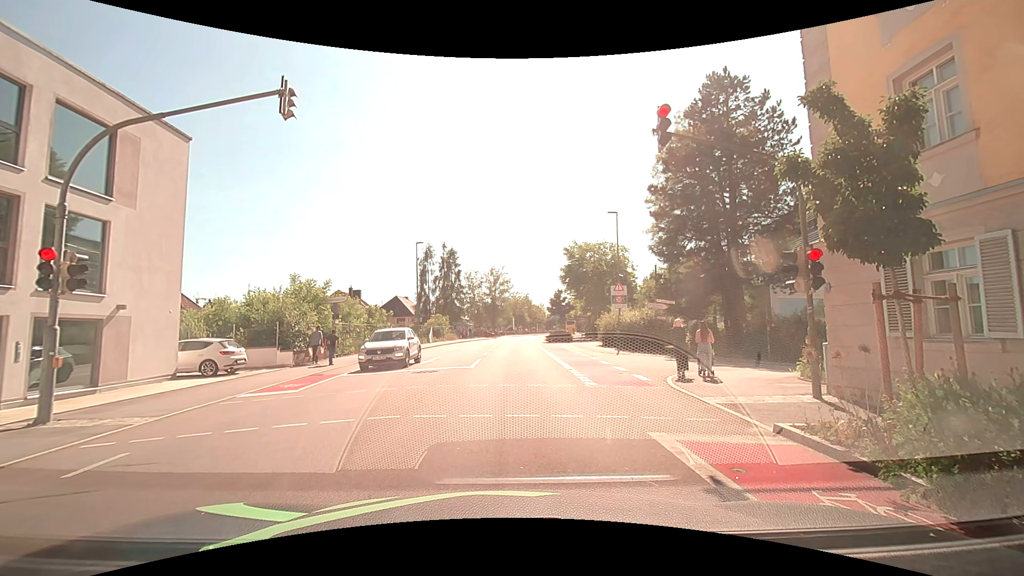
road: tertiary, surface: asphalt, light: Day
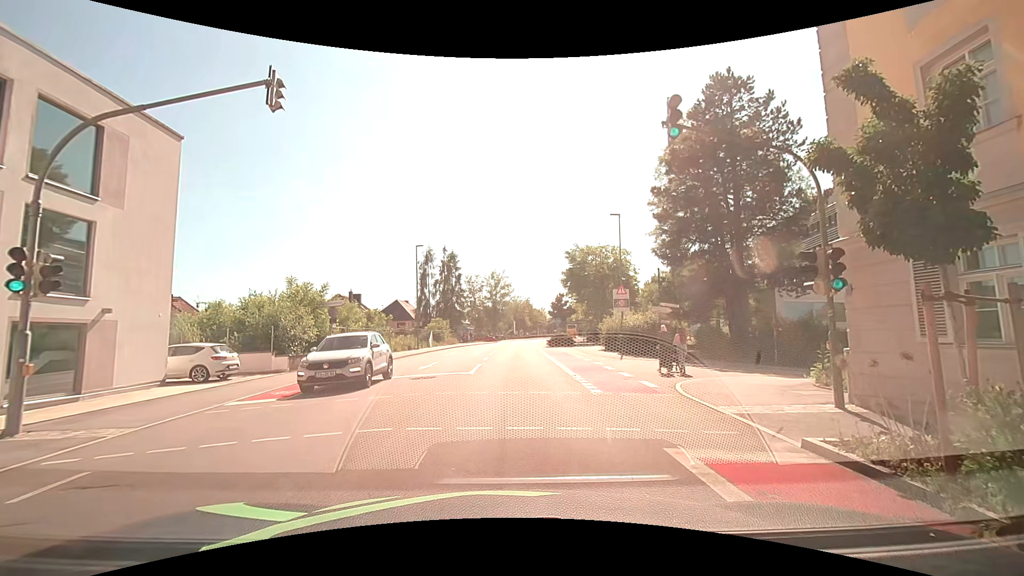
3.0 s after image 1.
(0.0, +0.7) m; +2°
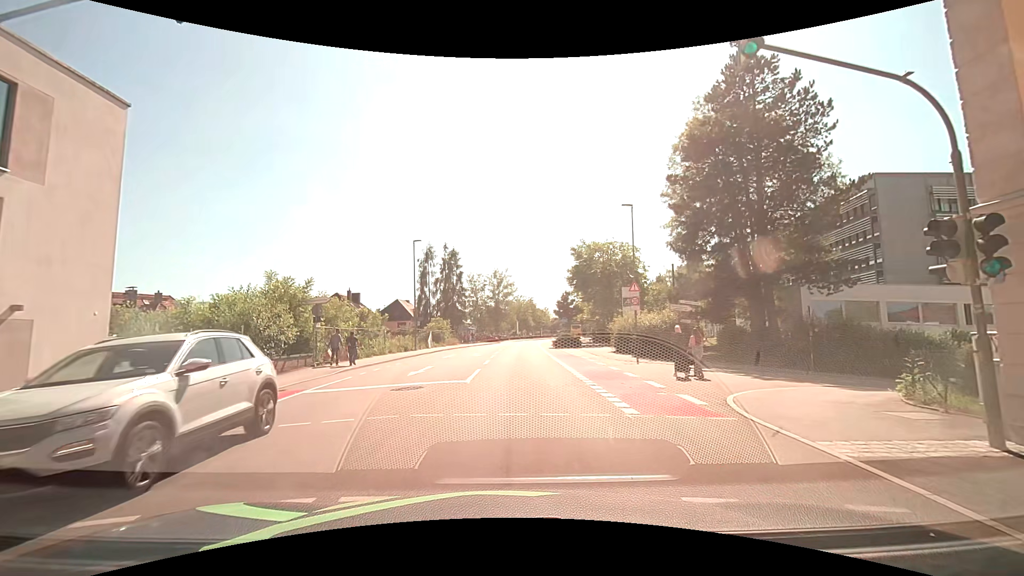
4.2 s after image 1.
(-0.2, +3.2) m; -3°
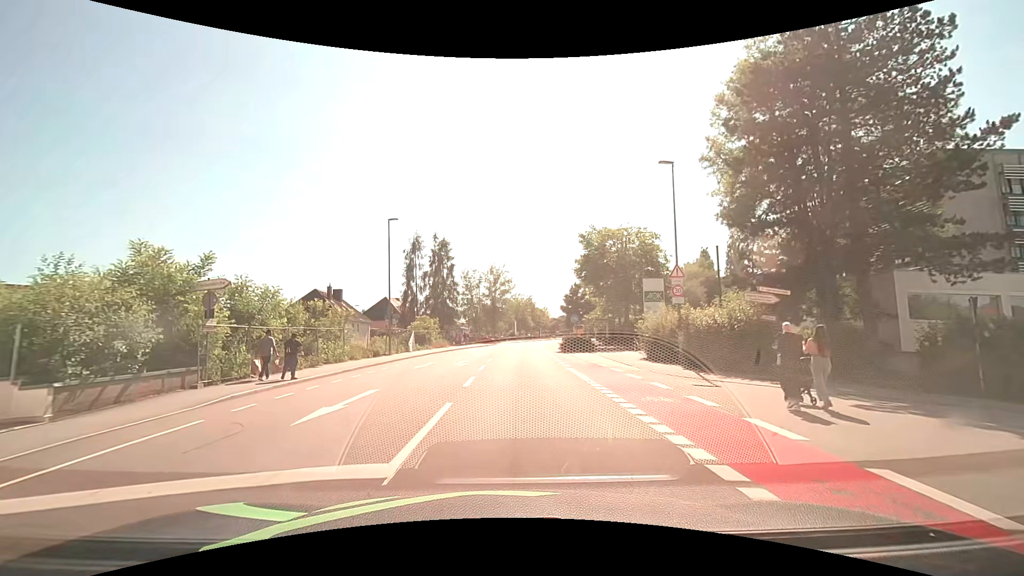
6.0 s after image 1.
(0.0, +9.5) m; 0°
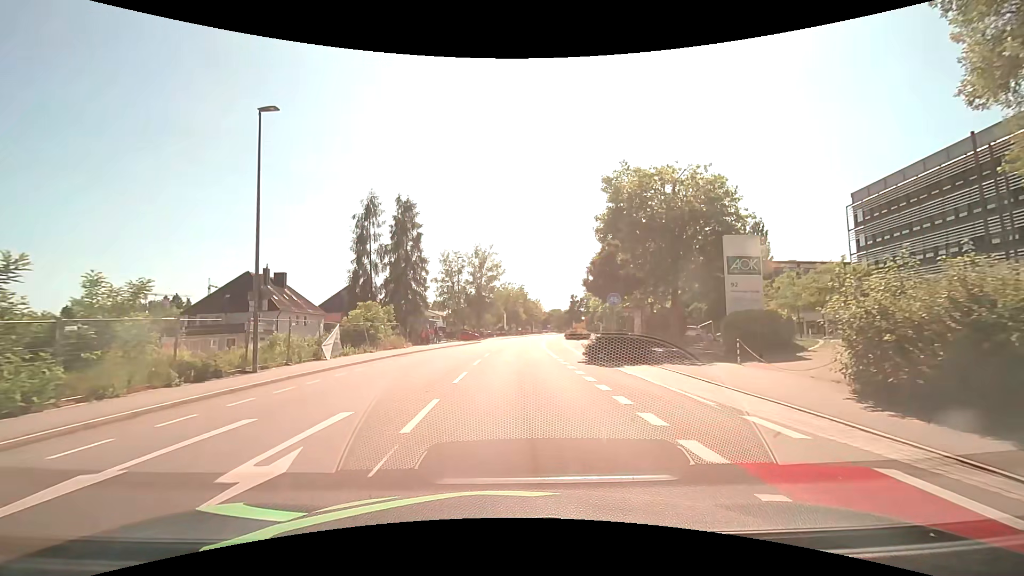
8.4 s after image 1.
(+0.4, +18.4) m; +2°
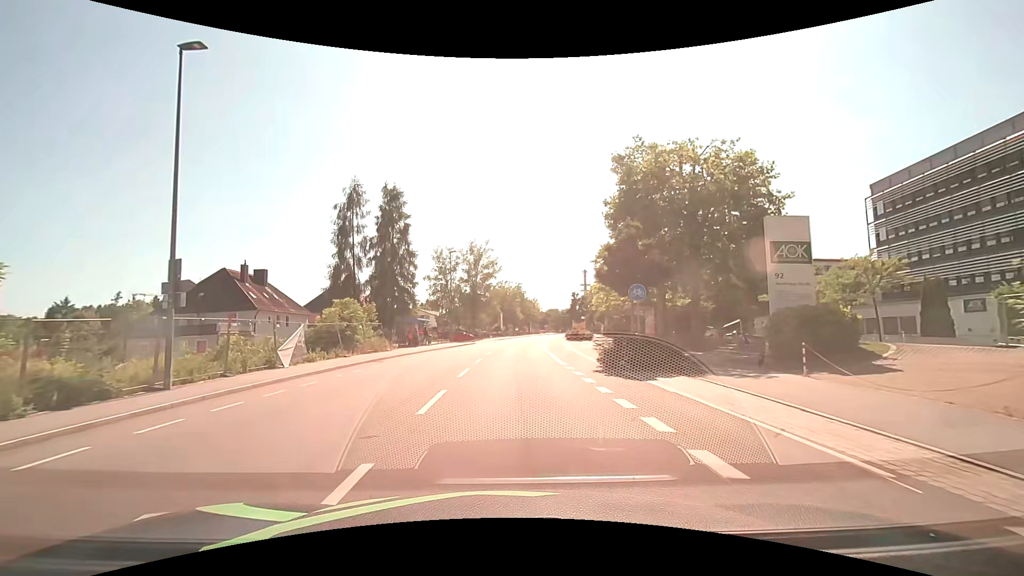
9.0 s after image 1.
(0.0, +4.5) m; +1°
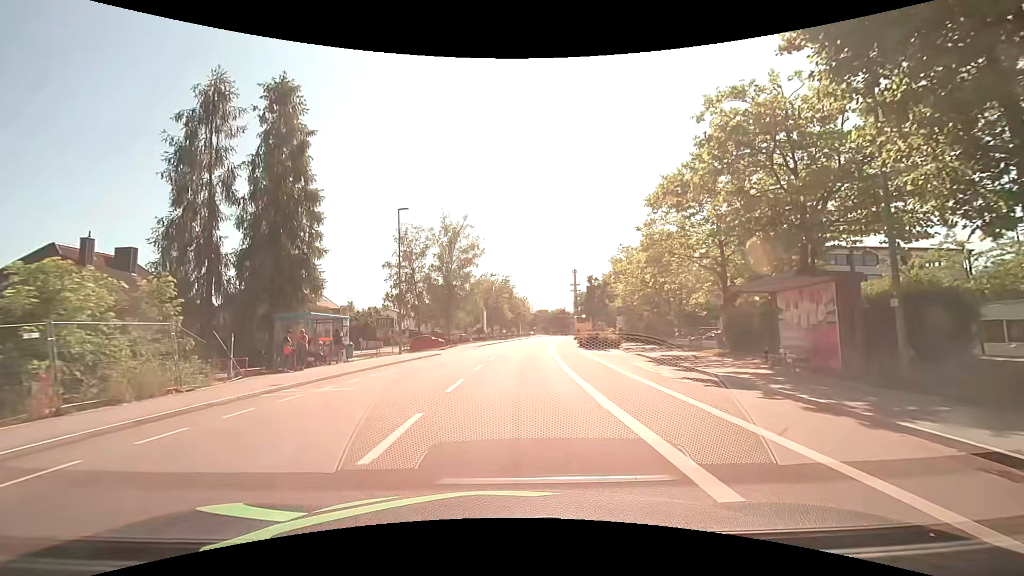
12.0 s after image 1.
(+0.2, +20.6) m; +2°
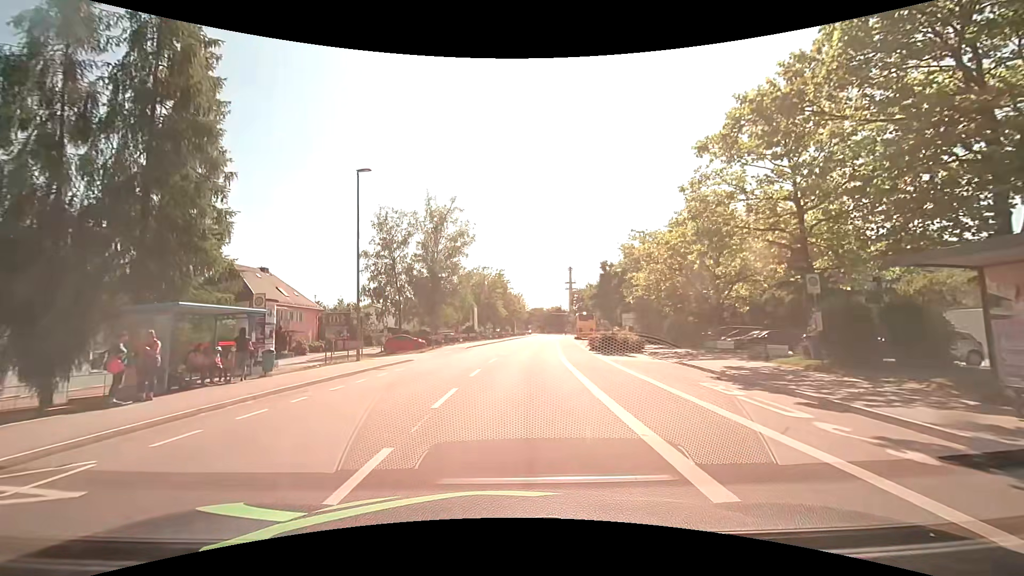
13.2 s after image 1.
(0.0, +8.3) m; +1°
